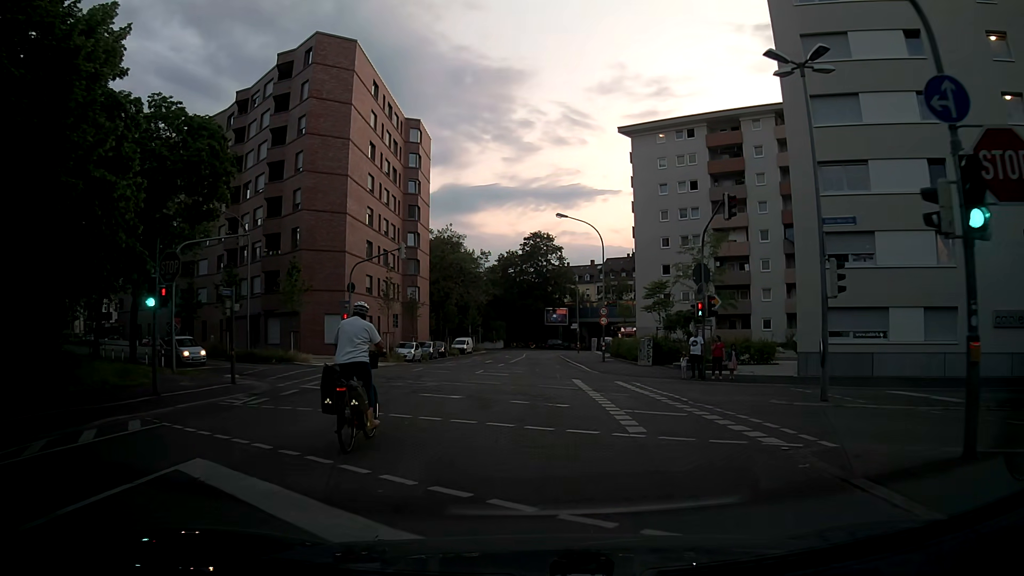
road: tertiary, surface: asphalt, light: Sunrise
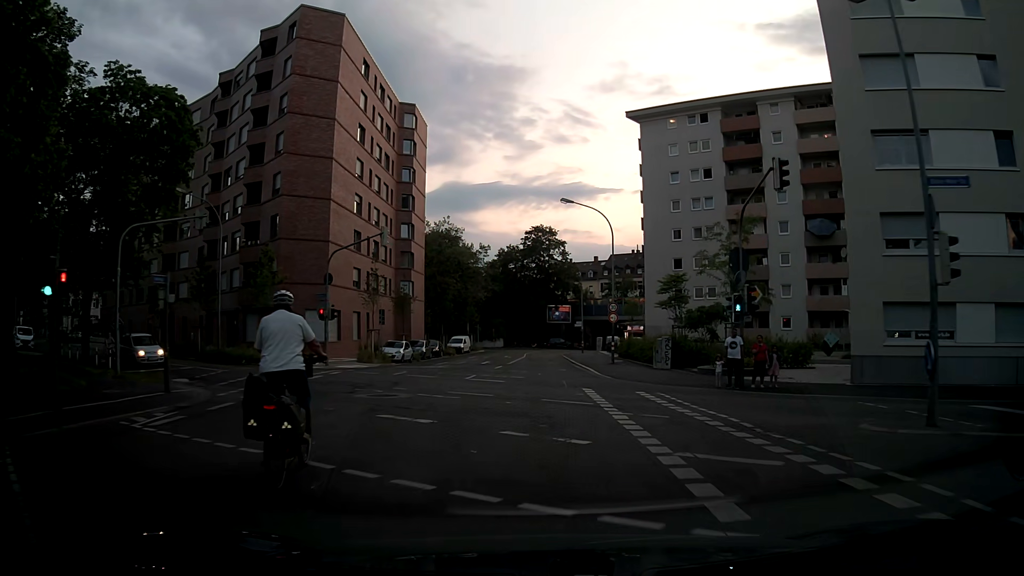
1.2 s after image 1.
(-0.2, +4.8) m; -1°
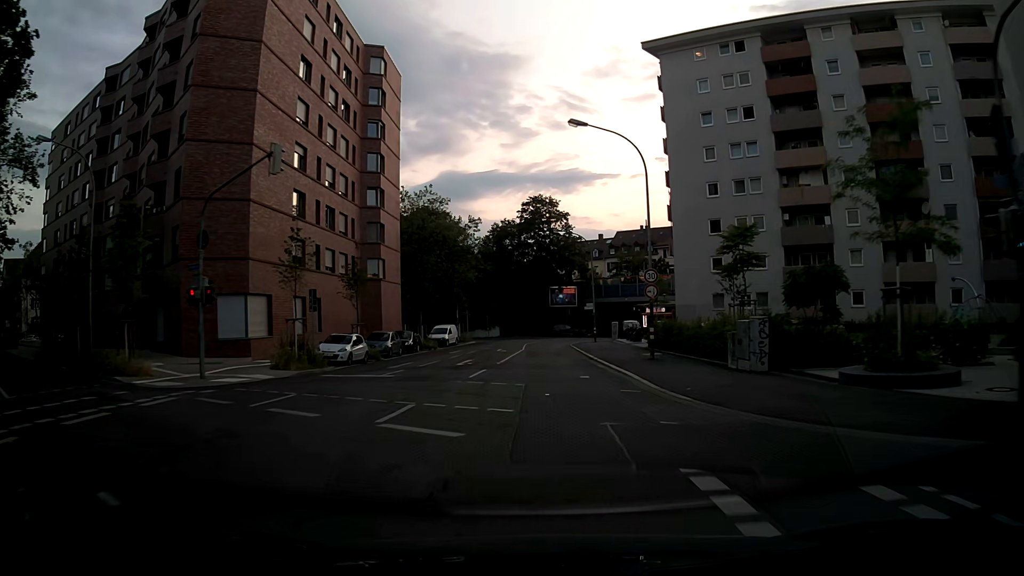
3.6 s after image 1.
(-0.2, +13.6) m; -1°
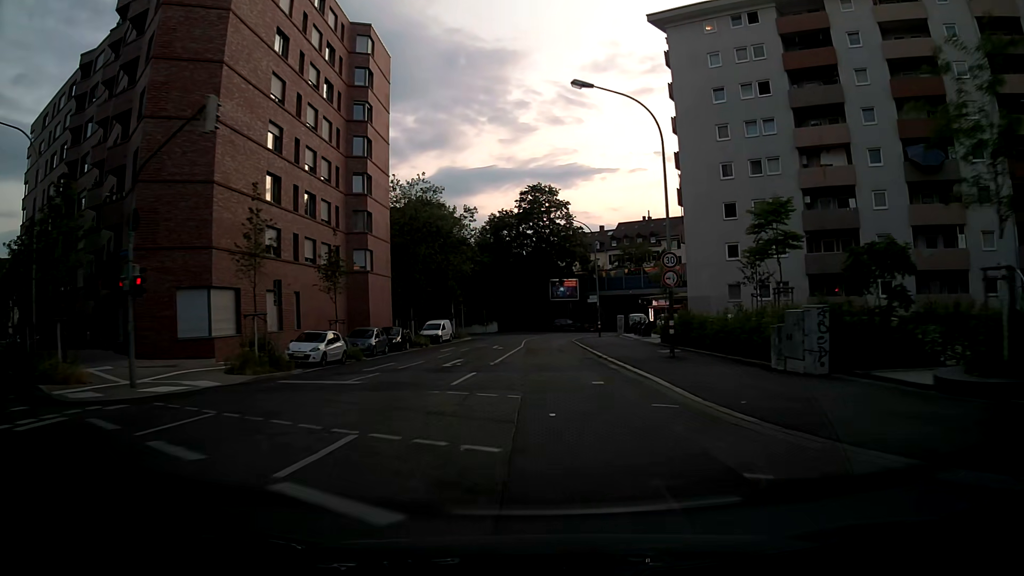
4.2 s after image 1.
(0.0, +4.1) m; 0°
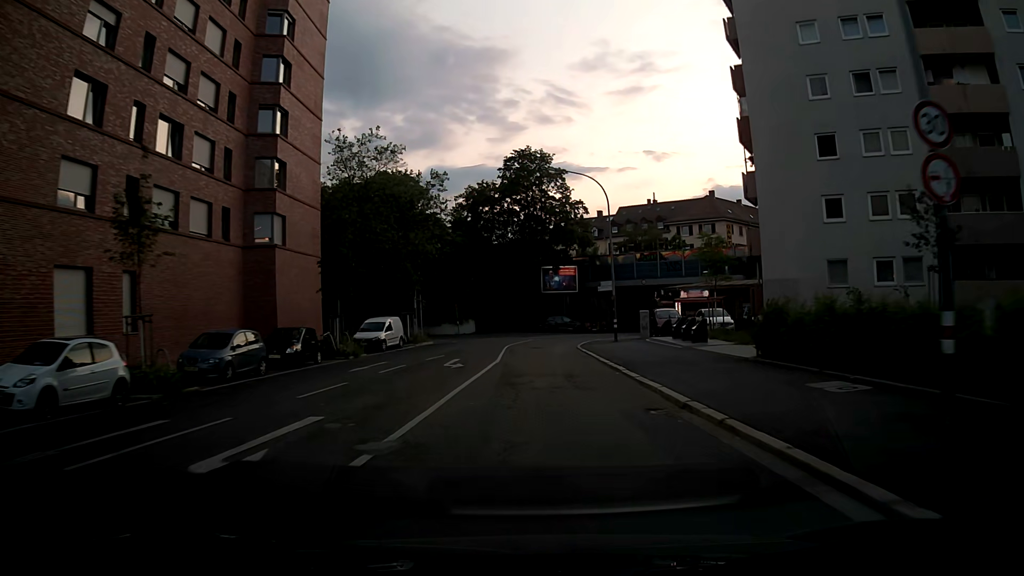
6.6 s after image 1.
(-0.1, +17.0) m; +1°
